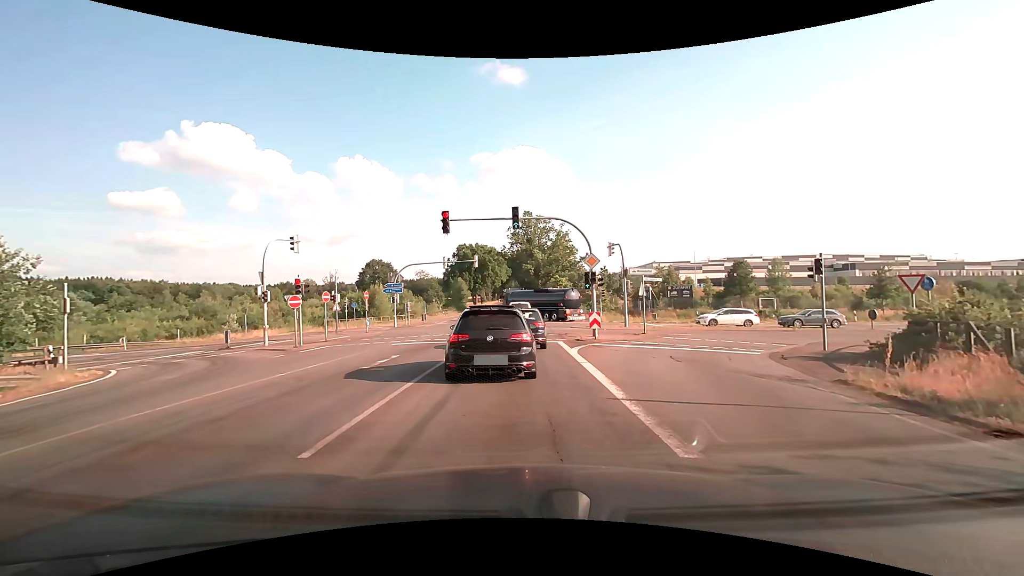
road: primary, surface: asphalt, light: Day
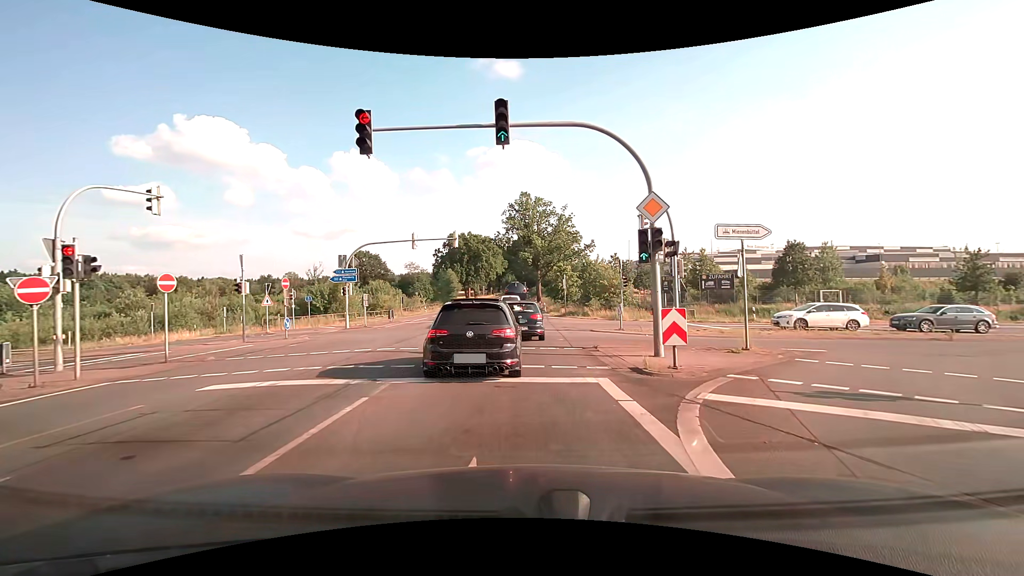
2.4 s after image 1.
(-0.1, +12.7) m; 0°
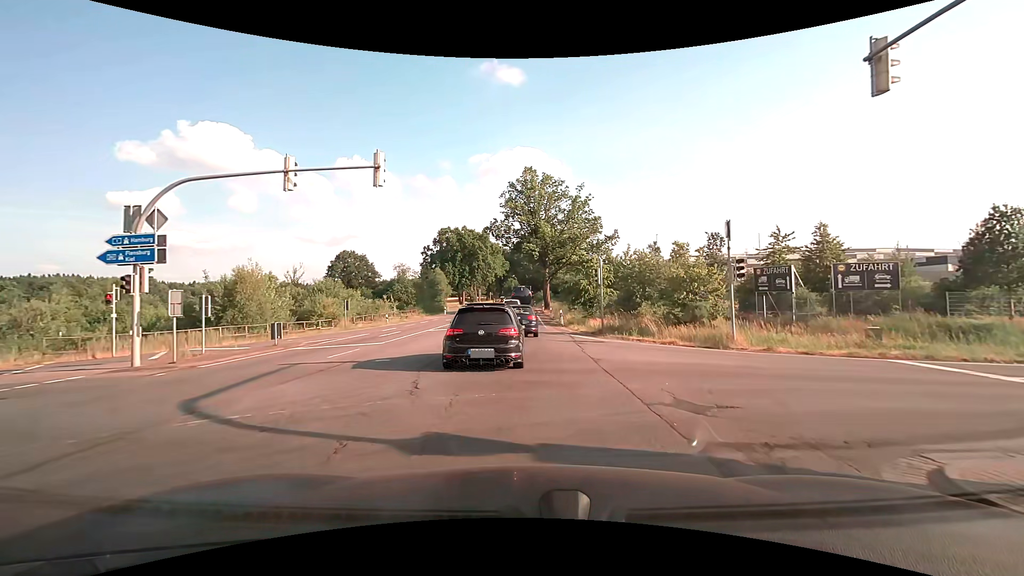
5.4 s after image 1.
(-0.2, +20.2) m; -1°
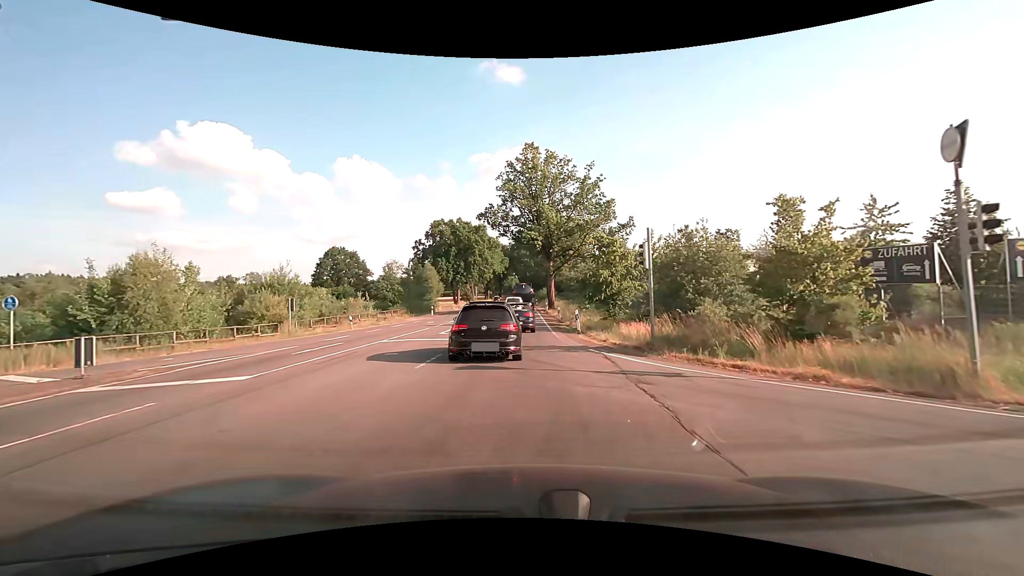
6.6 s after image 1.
(0.0, +9.9) m; 0°
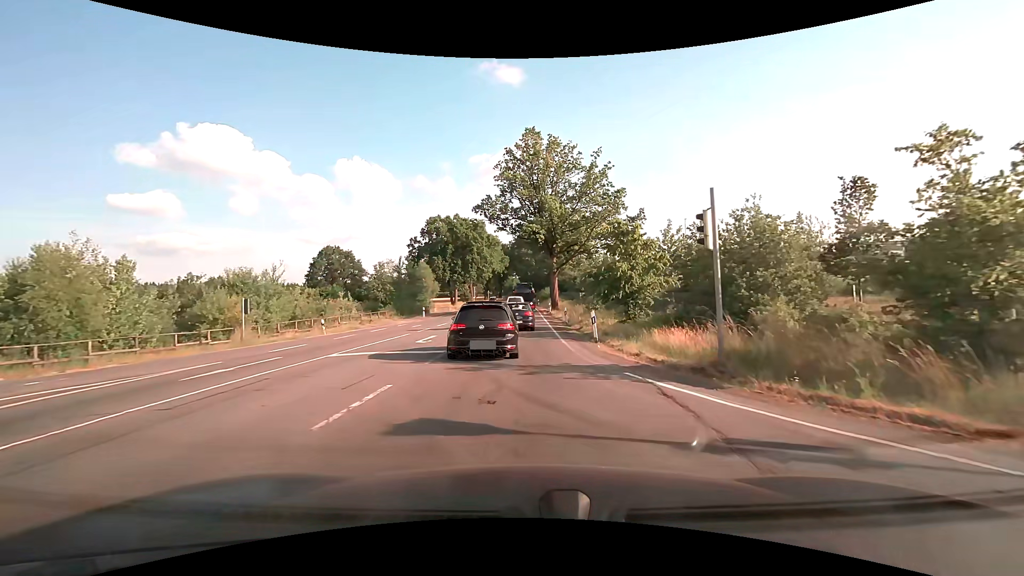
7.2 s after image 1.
(0.0, +5.3) m; 0°
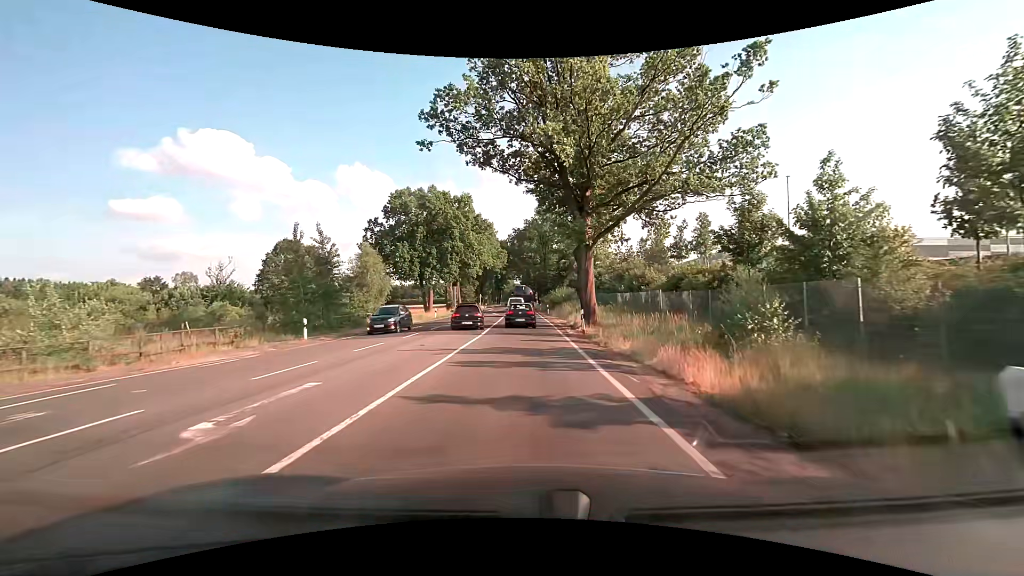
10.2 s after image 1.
(-0.1, +28.5) m; 0°
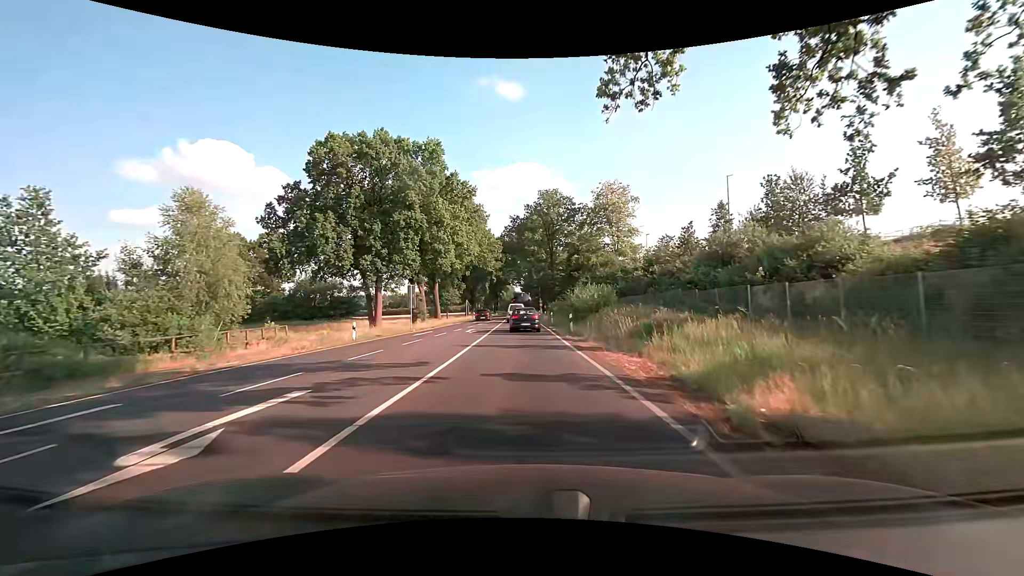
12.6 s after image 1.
(0.0, +26.0) m; 0°
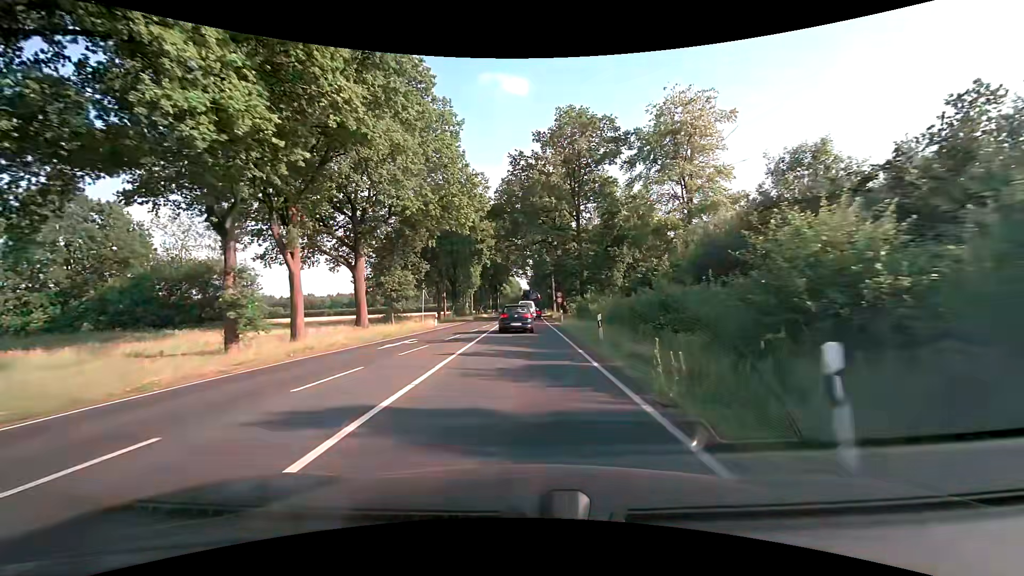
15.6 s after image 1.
(-0.2, +36.9) m; -1°
